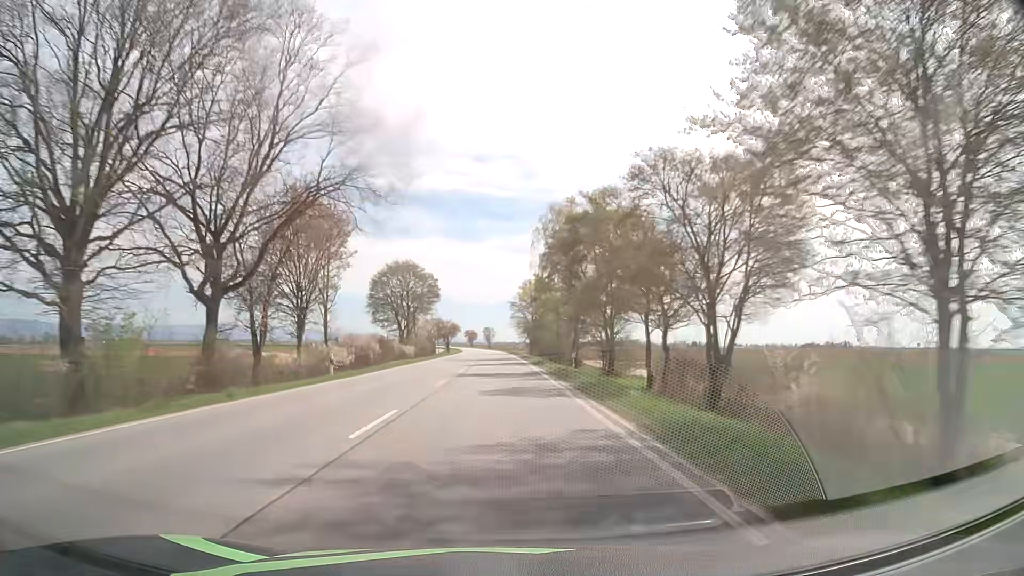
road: primary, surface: asphalt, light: Day
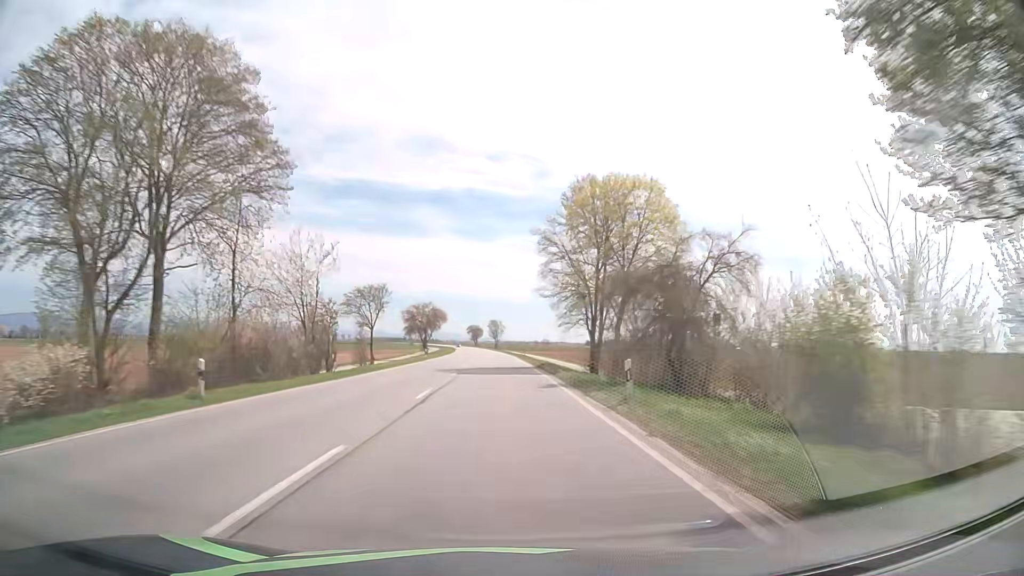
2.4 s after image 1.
(-0.6, +65.2) m; -1°
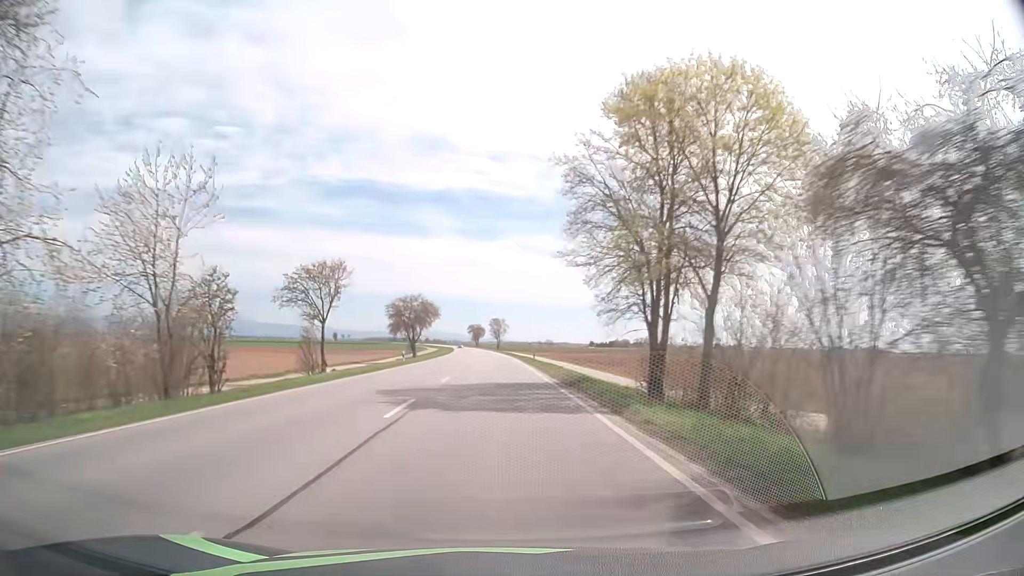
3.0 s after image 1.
(0.0, +16.2) m; 0°
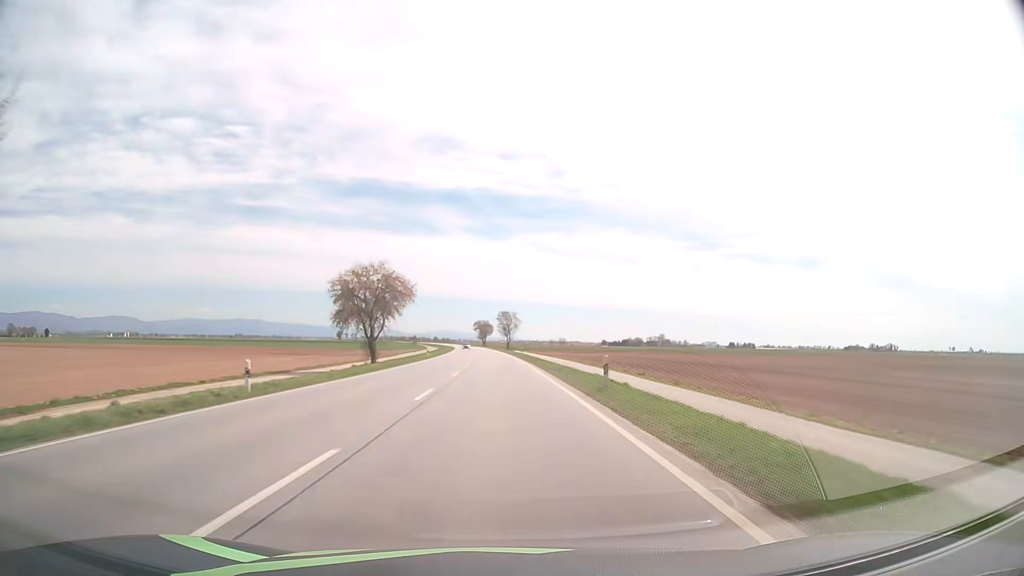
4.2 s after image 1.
(-0.2, +32.2) m; -1°
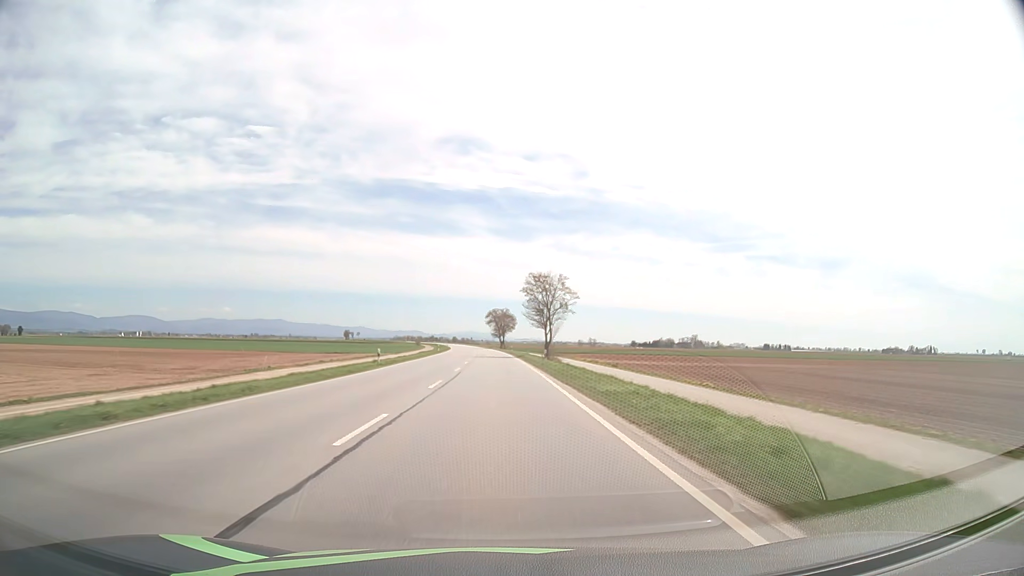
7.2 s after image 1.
(-1.3, +79.8) m; -2°
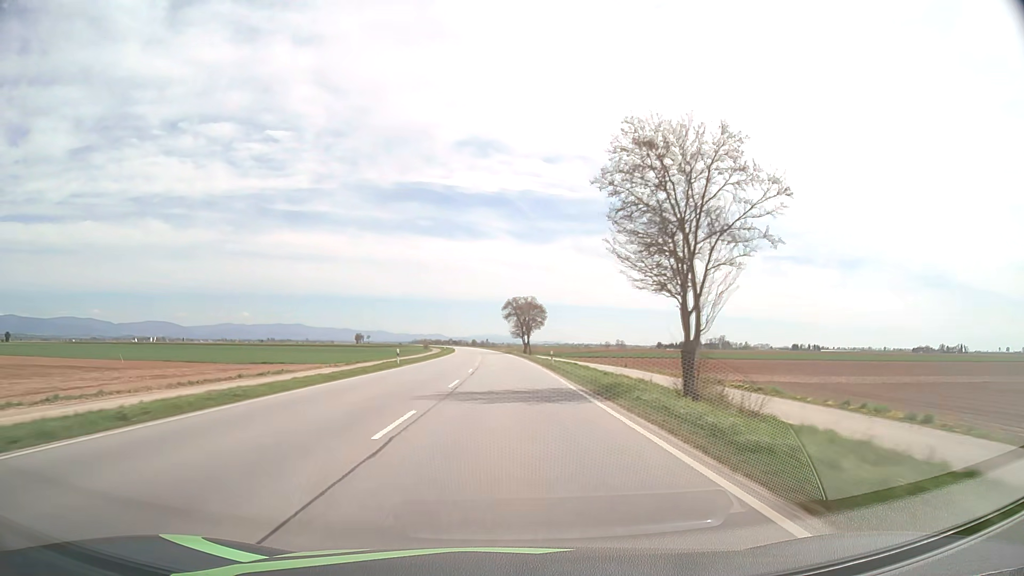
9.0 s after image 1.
(-0.8, +47.6) m; -2°
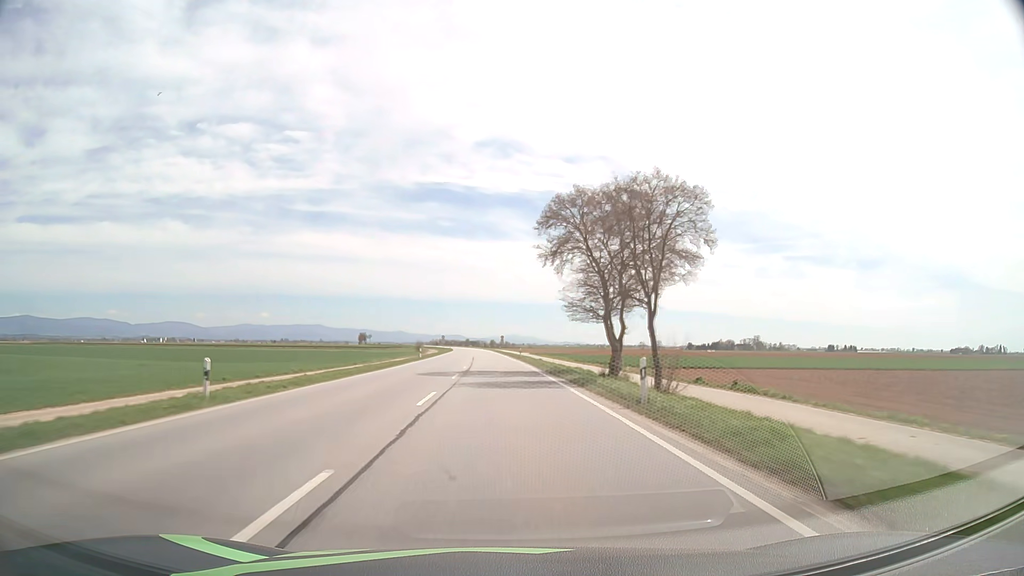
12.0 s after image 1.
(-1.3, +79.1) m; -2°
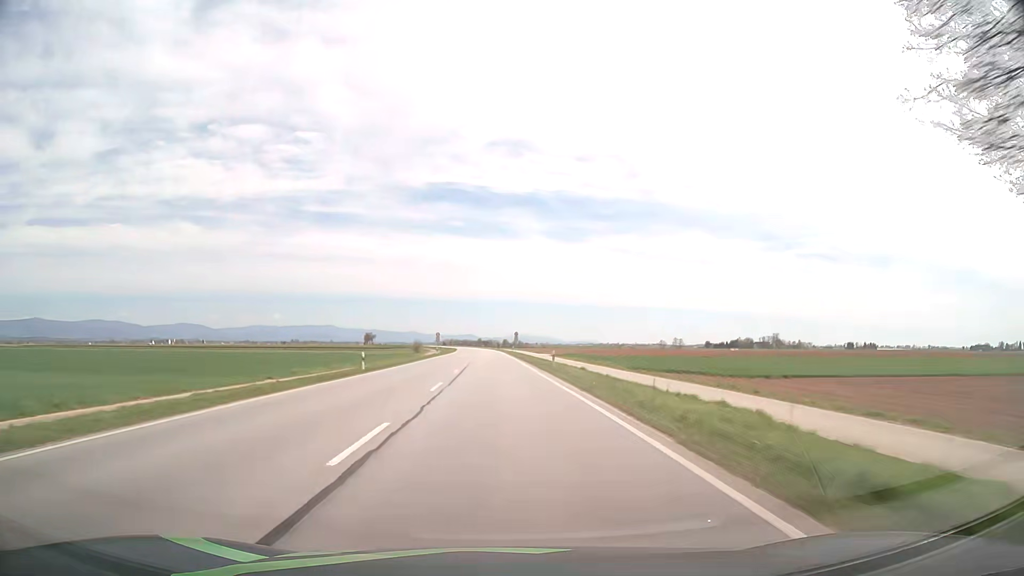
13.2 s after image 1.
(-0.3, +31.7) m; -1°
(0, +10) (0, +20) (0, +30) (0, +40) (-1, +50) (-1, +60) (-1, +70) (-2, +80) (-2, +90) (-3, +100) m
